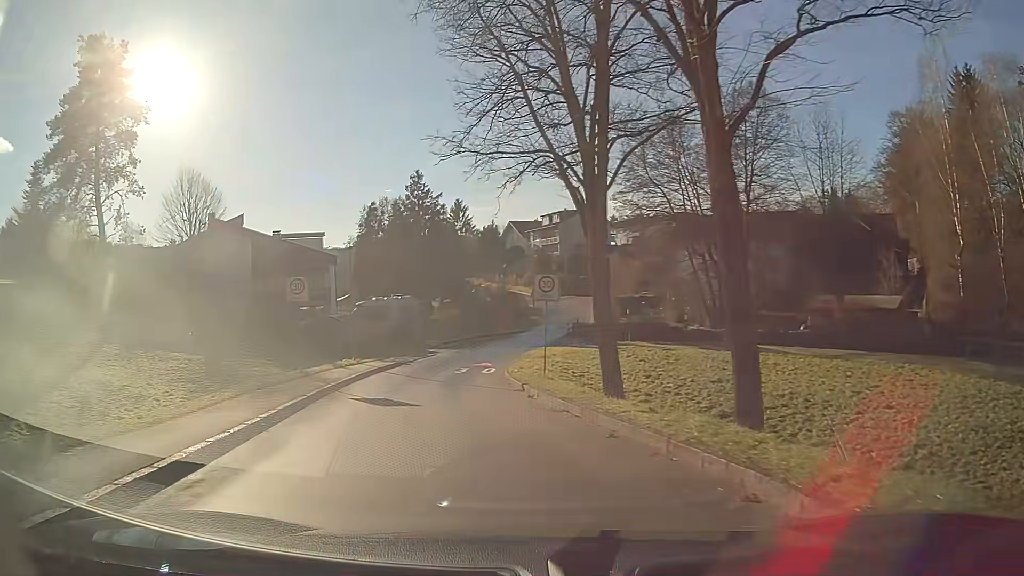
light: Day
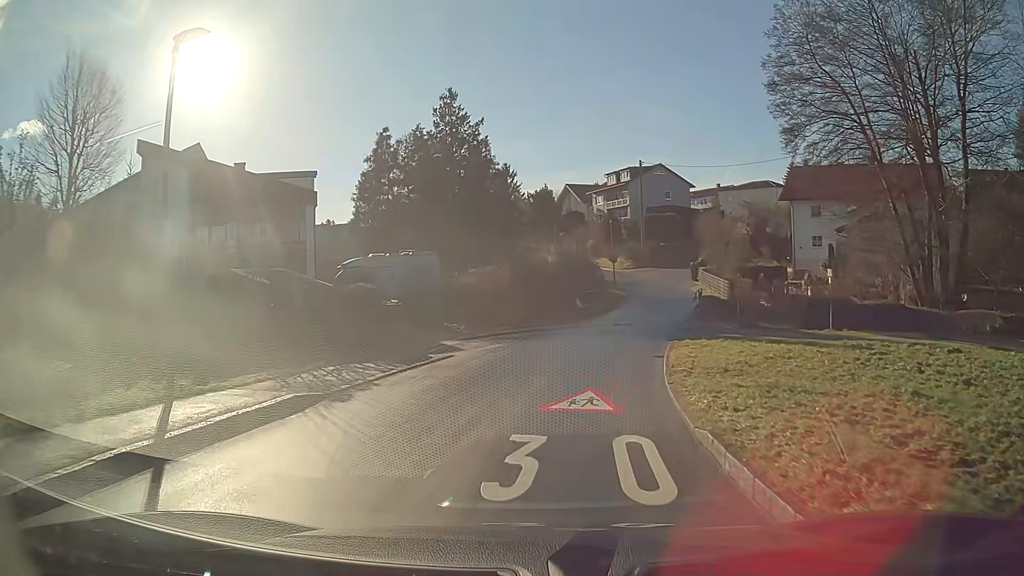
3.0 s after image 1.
(-1.1, +21.3) m; -1°
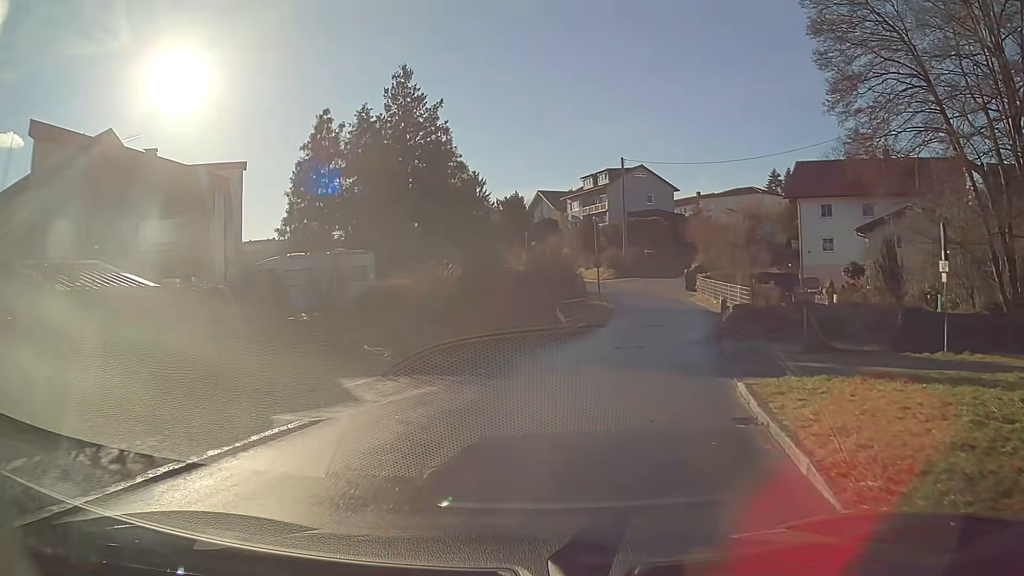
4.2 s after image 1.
(+0.3, +8.4) m; +4°
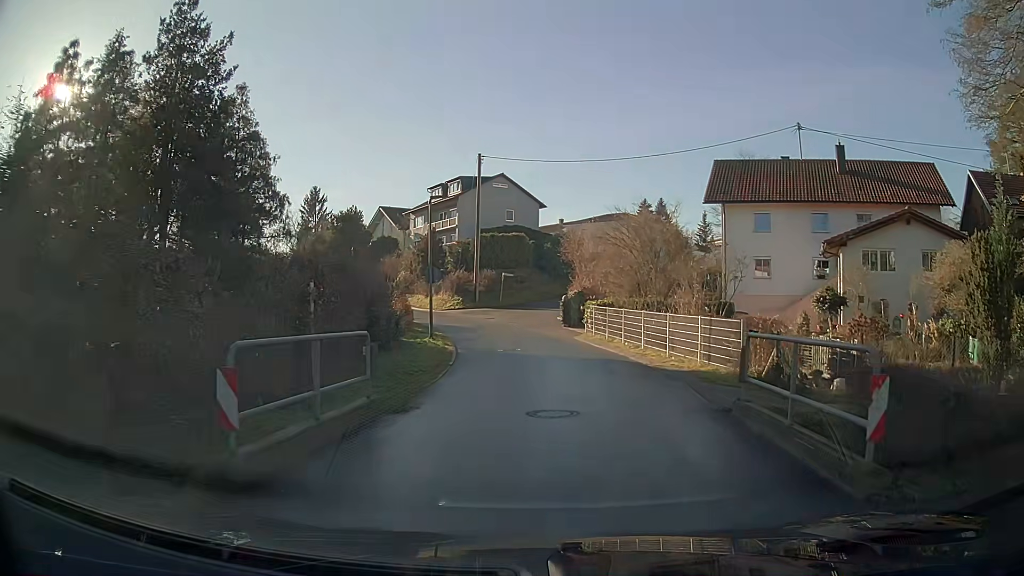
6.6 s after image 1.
(+1.7, +15.5) m; +12°
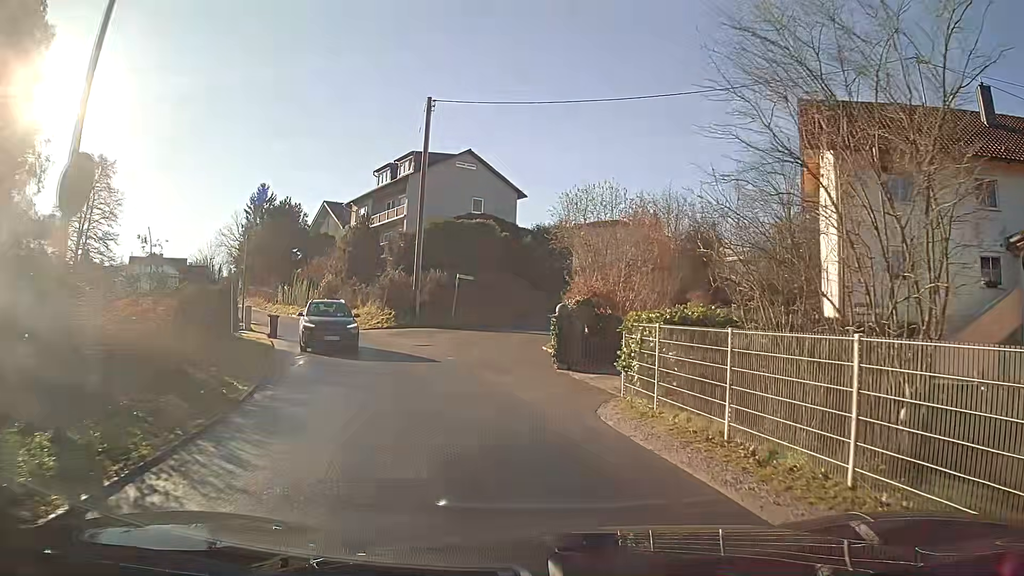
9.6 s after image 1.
(+0.2, +18.4) m; +1°
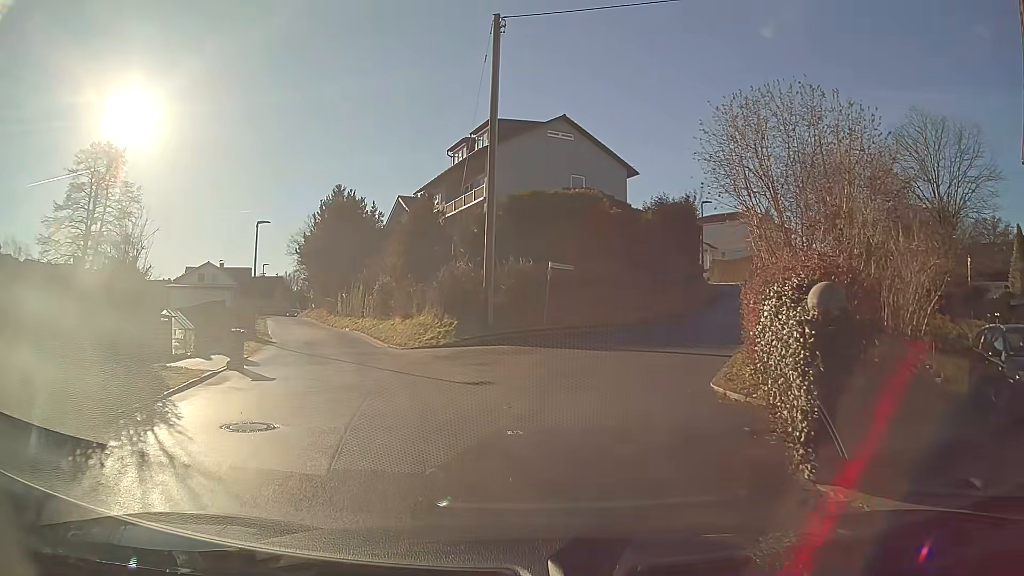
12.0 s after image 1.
(-0.7, +11.3) m; -8°
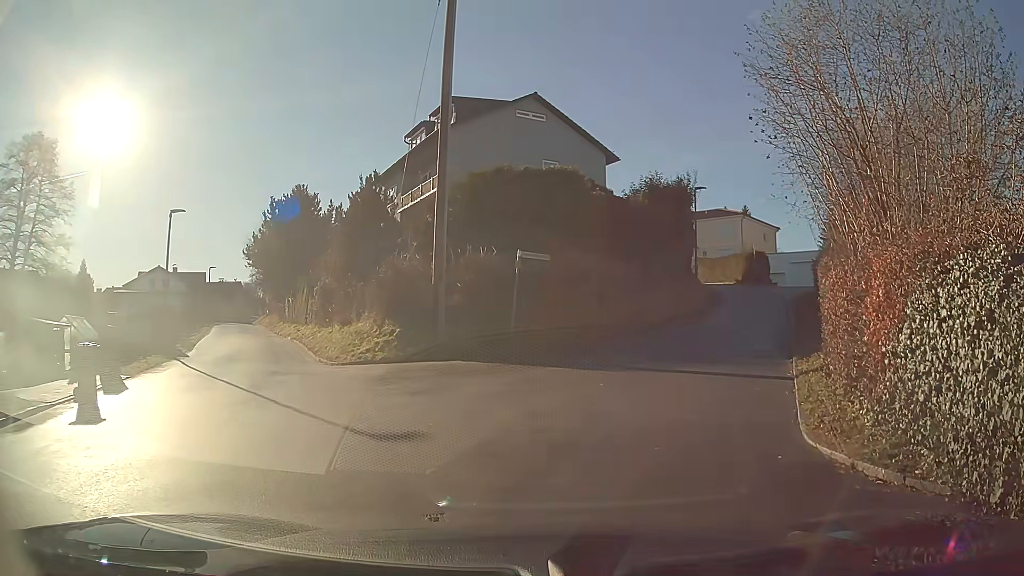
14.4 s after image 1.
(+0.1, +4.9) m; +2°
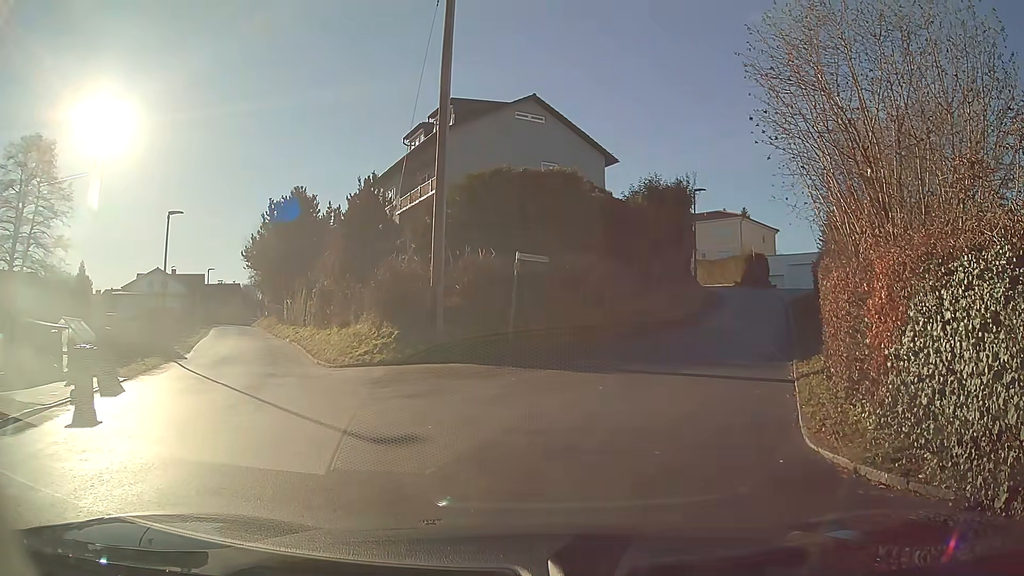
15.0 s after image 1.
(0.0, +0.1) m; 0°
